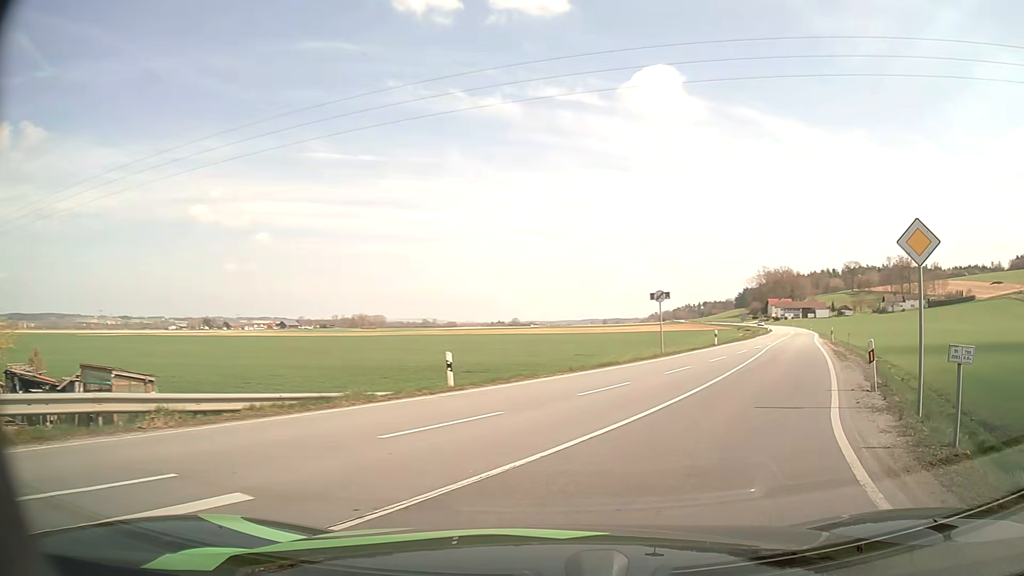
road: secondary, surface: asphalt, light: Day
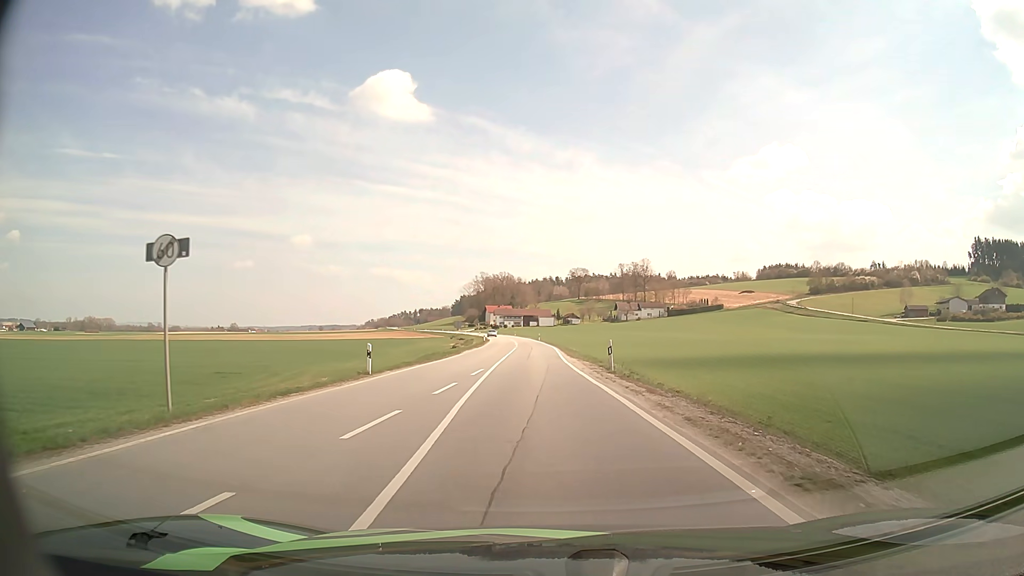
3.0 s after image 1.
(+7.4, +22.2) m; +25°
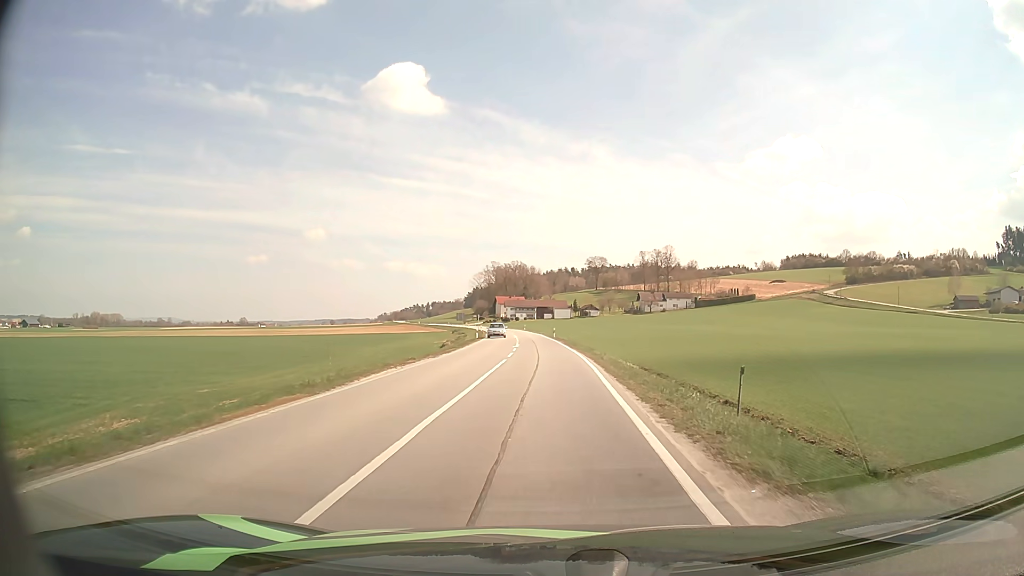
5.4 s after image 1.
(-0.2, +27.3) m; -1°
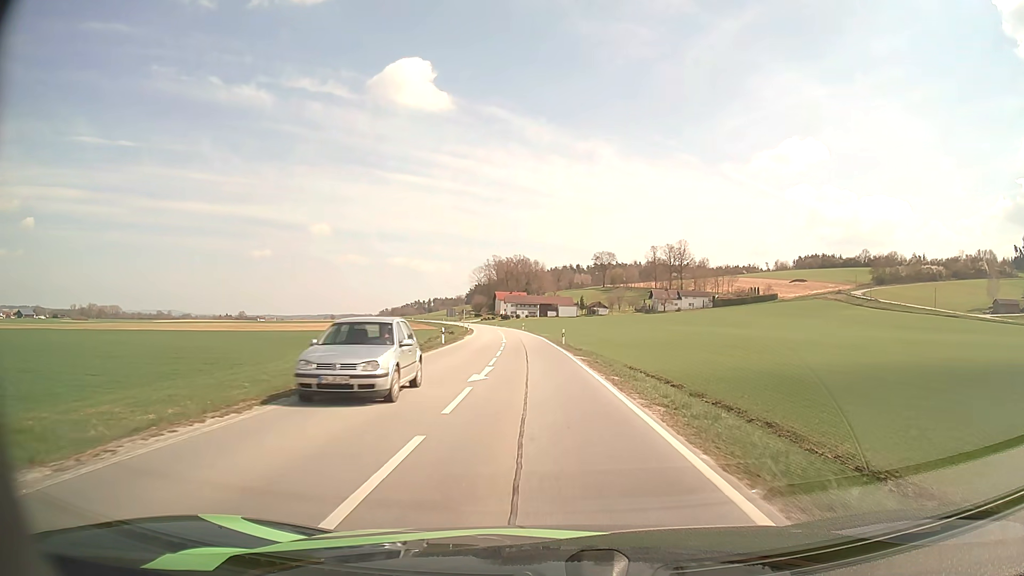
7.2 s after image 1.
(-0.2, +23.6) m; 0°
(0, +10) (0, +20) (-1, +30) (-1, +40) (-1, +50) (-2, +60) (-3, +70) (-4, +80) (-5, +90) (-6, +100) m
